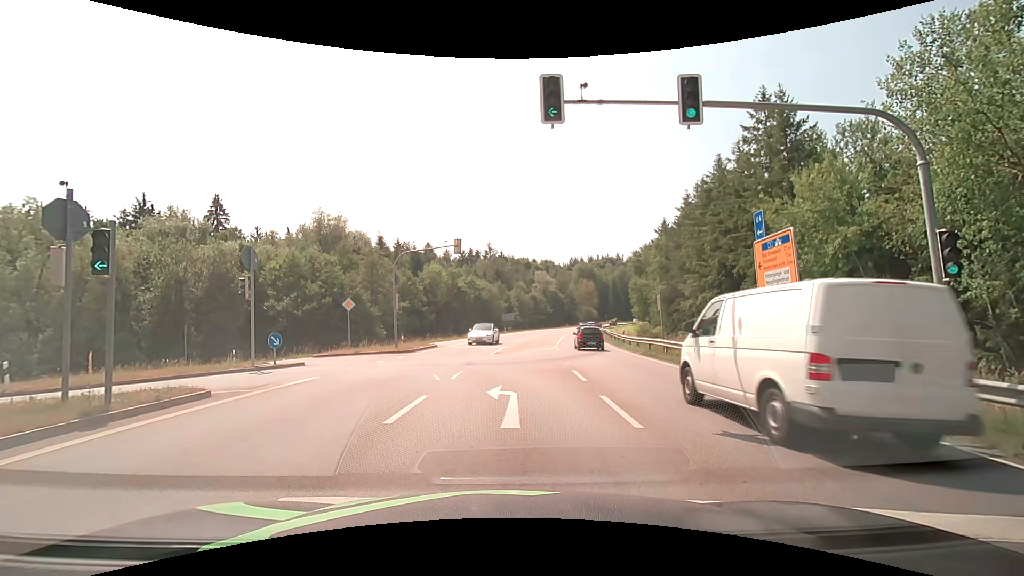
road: secondary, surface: asphalt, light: Day
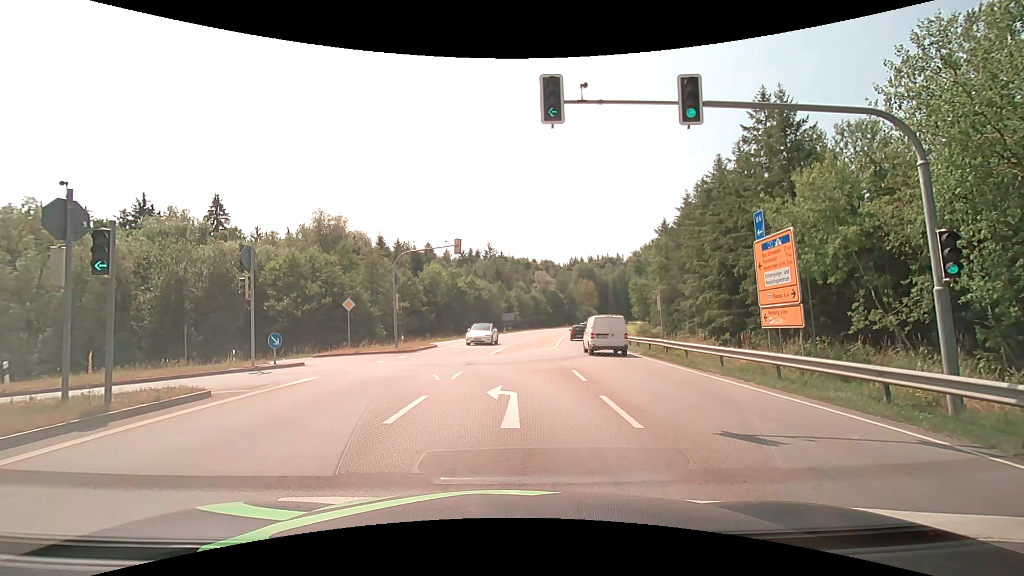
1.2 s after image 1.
(0.0, 0.0) m; 0°
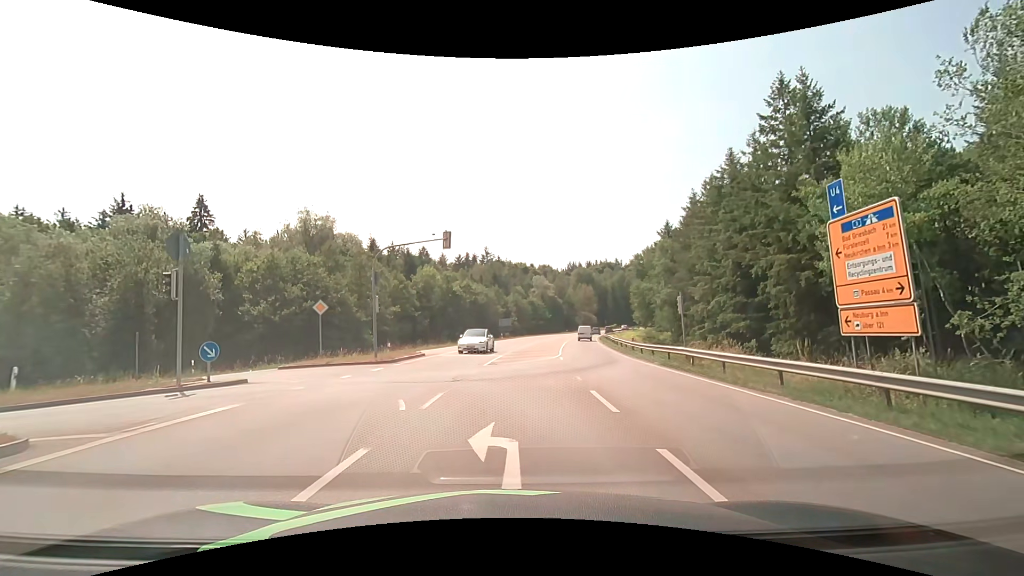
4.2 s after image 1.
(0.0, +4.4) m; 0°
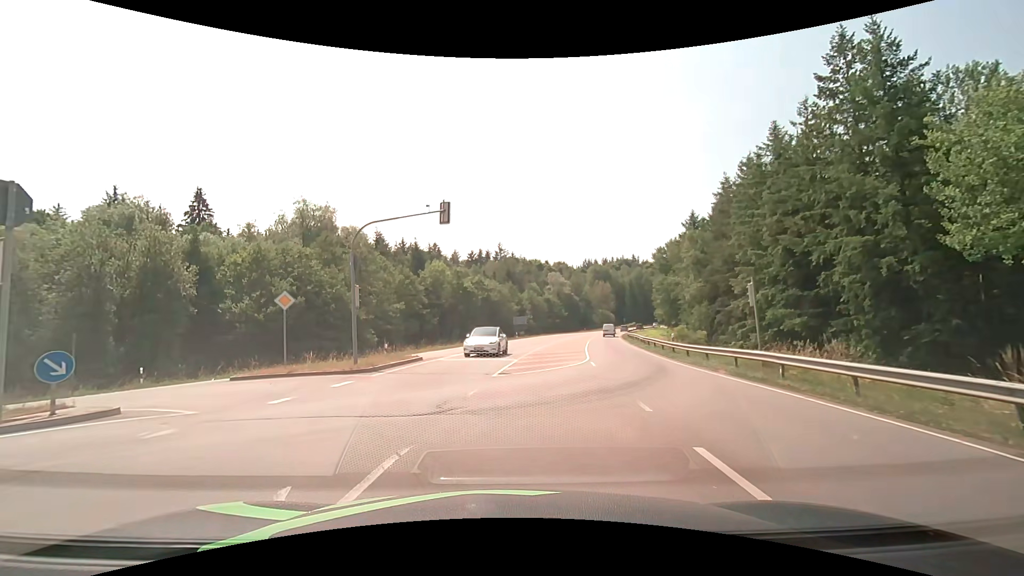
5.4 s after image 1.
(0.0, +6.1) m; -1°
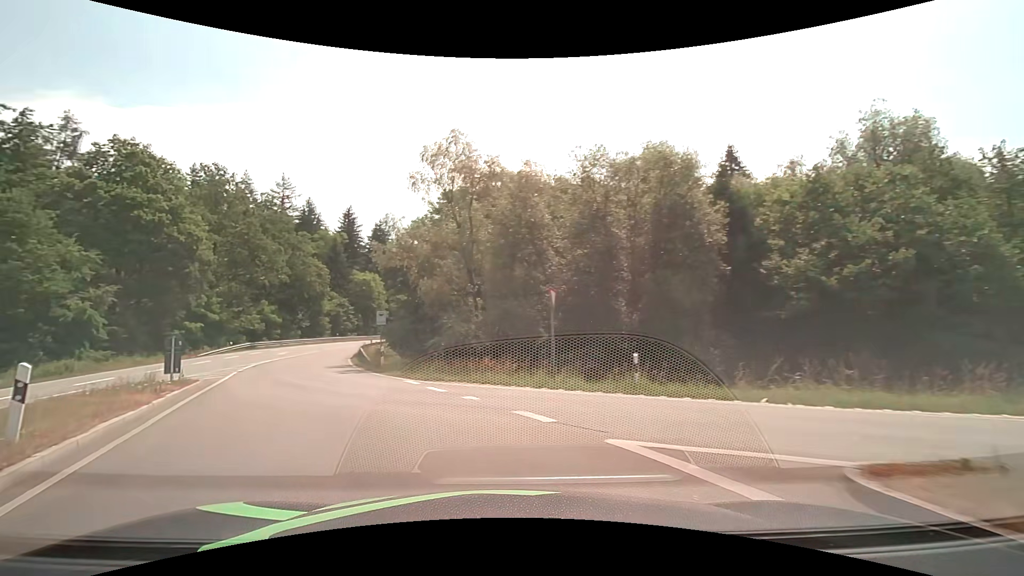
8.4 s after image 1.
(-7.1, +15.8) m; -57°
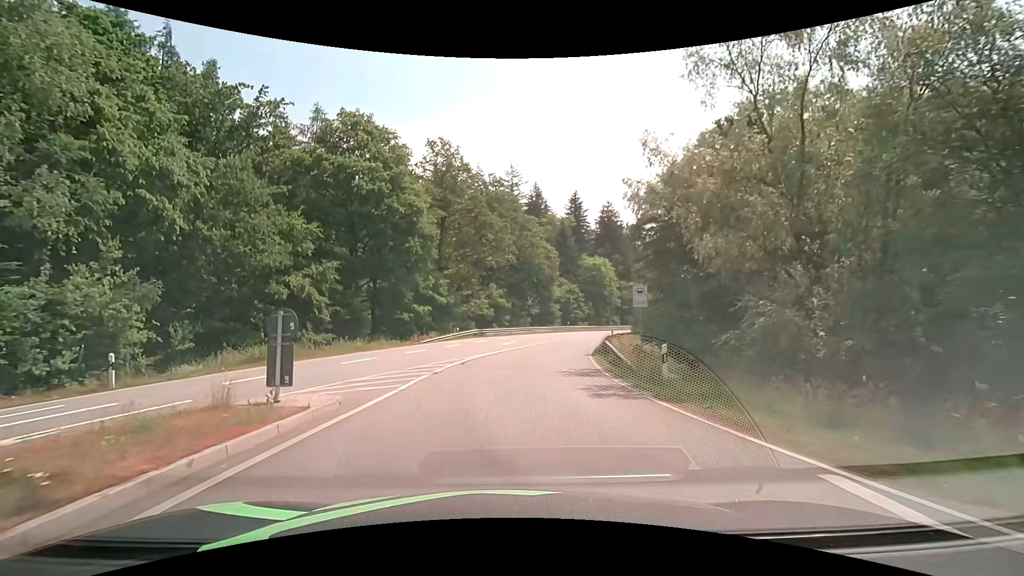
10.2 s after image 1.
(-3.4, +11.7) m; -25°
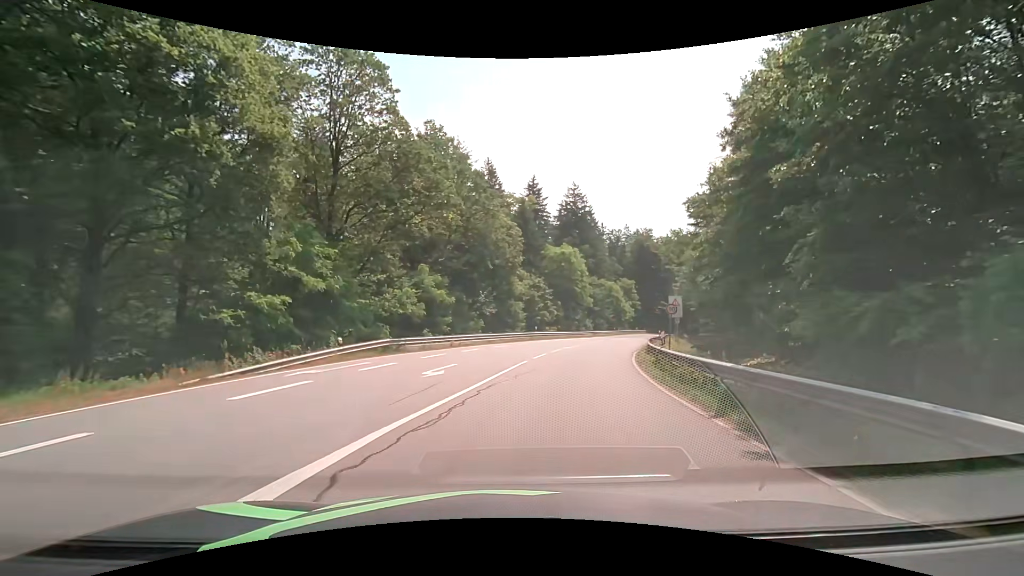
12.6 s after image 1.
(+0.4, +21.3) m; +6°
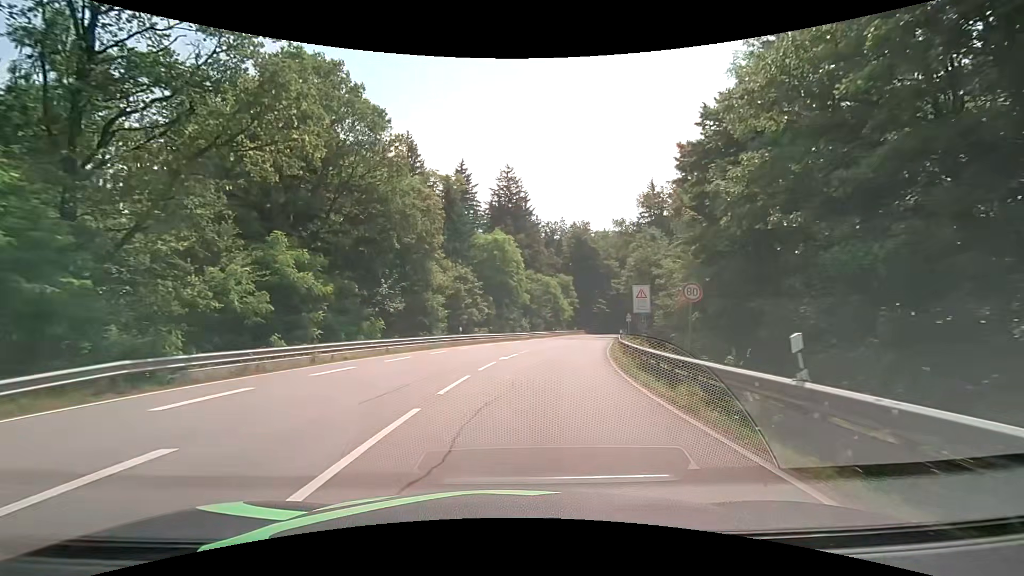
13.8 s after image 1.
(+0.9, +12.6) m; +7°
(+1, +10) (+2, +20) (+3, +30) (+5, +40) (+7, +49) (+10, +59) (+12, +69) (+15, +78) (+17, +88) (+20, +98) m
